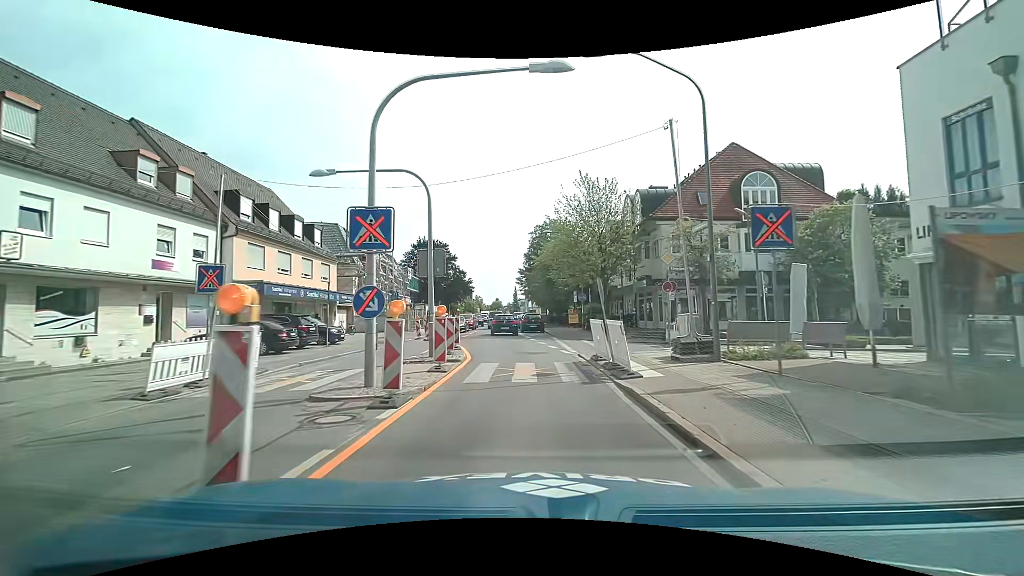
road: secondary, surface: asphalt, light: Day
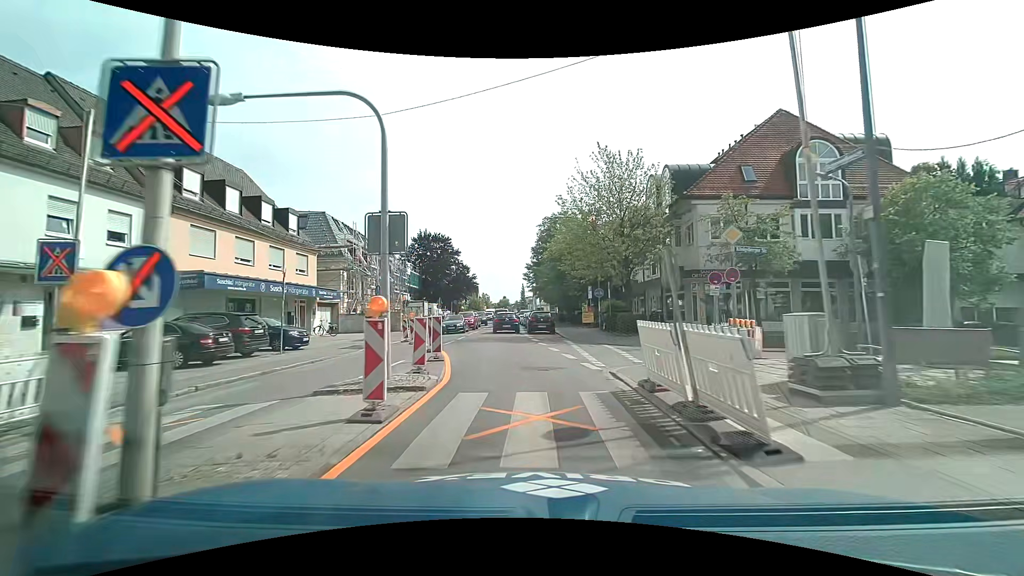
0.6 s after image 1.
(0.0, +5.5) m; -1°
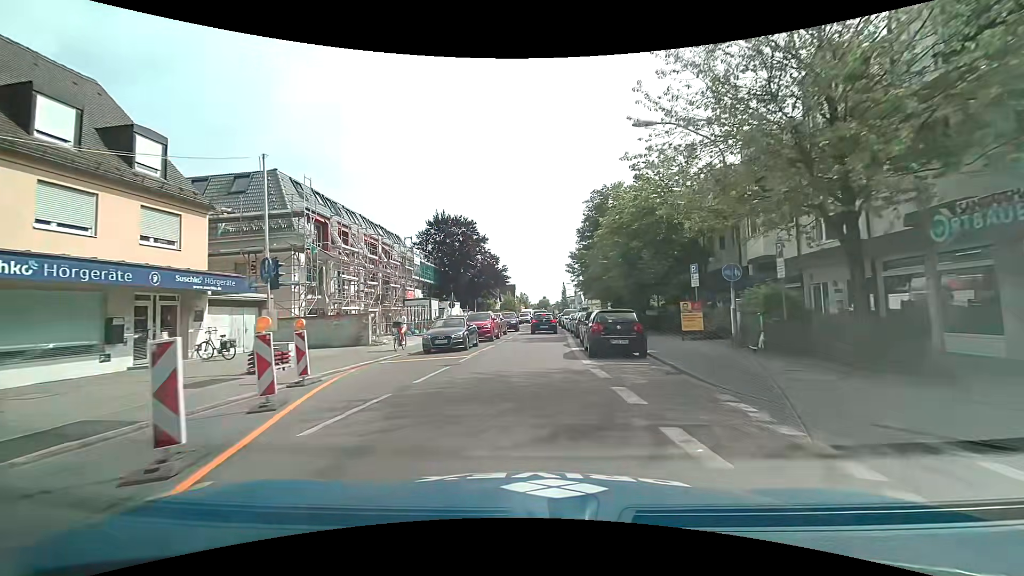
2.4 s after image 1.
(-0.6, +16.8) m; -4°
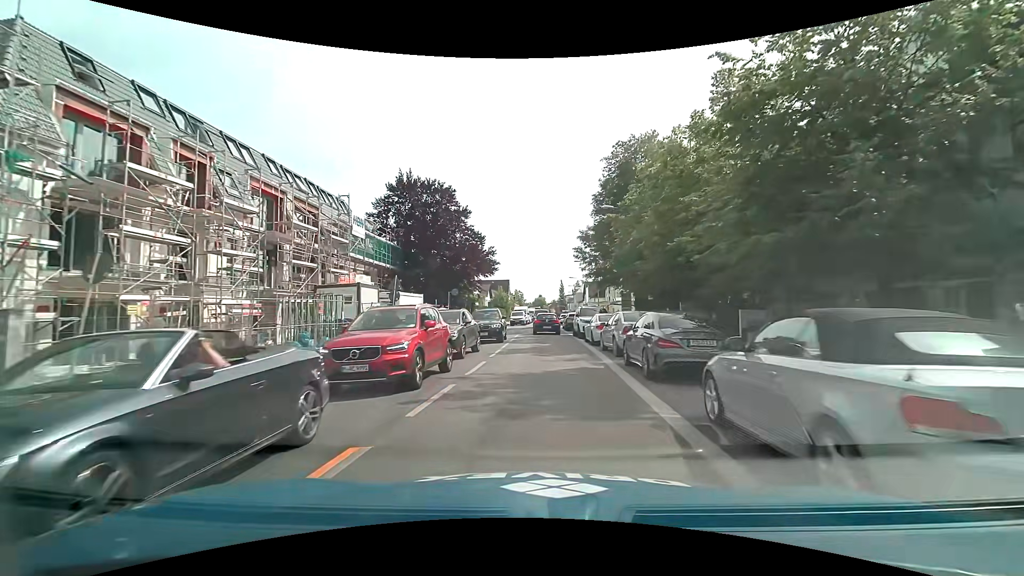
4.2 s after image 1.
(-0.2, +17.1) m; 0°
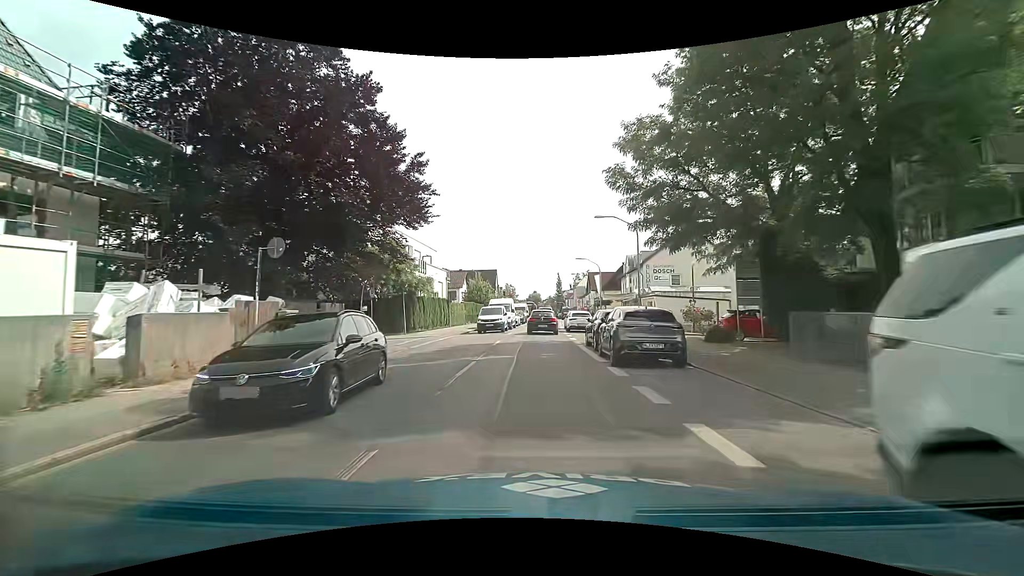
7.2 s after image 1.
(+0.5, +28.4) m; 0°
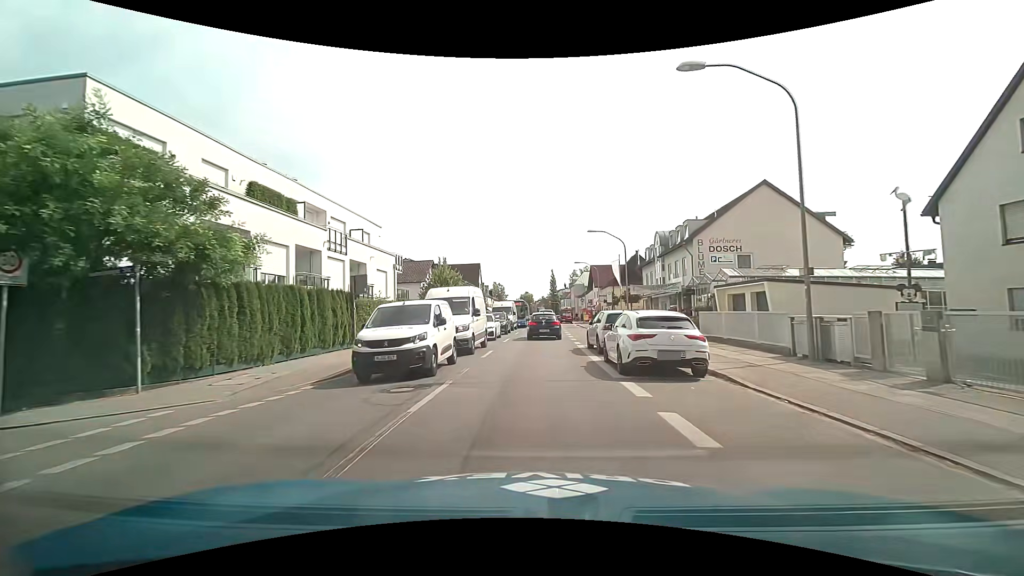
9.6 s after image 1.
(+0.2, +21.9) m; +2°
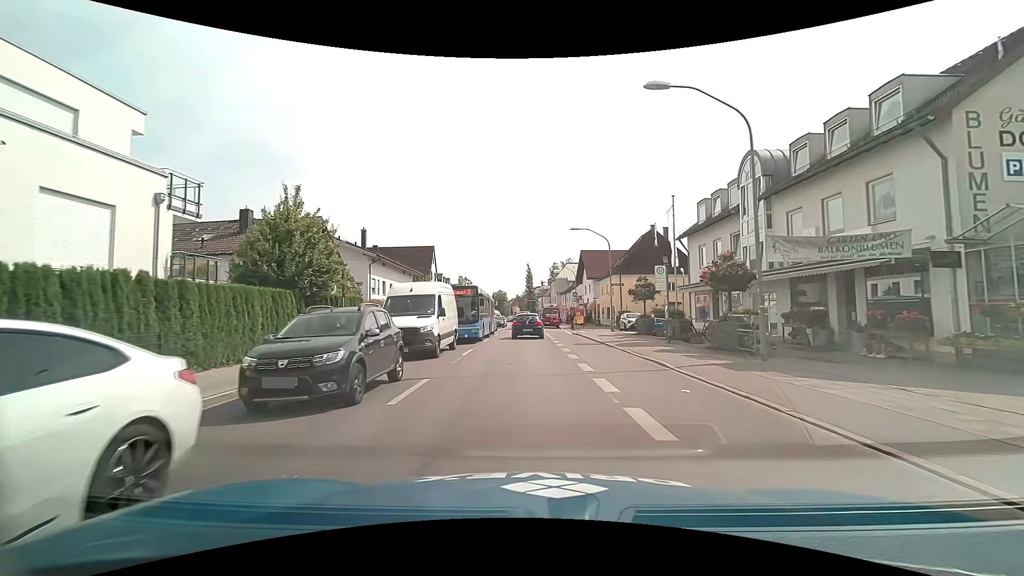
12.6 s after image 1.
(+0.1, +26.5) m; +2°
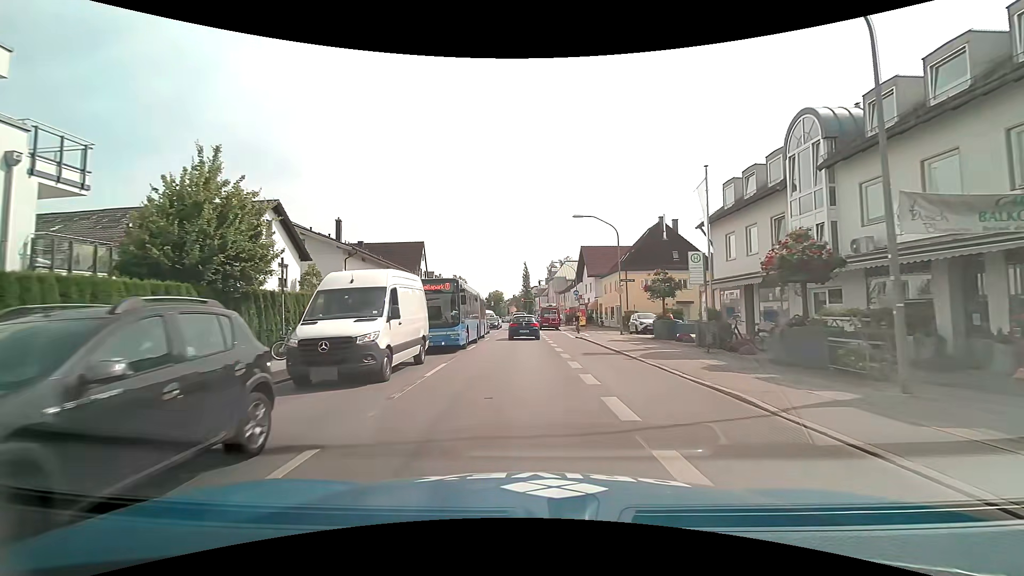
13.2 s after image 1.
(0.0, +5.3) m; 0°
(0, +10) (0, +20) (-1, +30) (-1, +40) (-1, +50) (-1, +60) (-2, +70) (-2, +80) (-3, +90) (-4, +100) m
